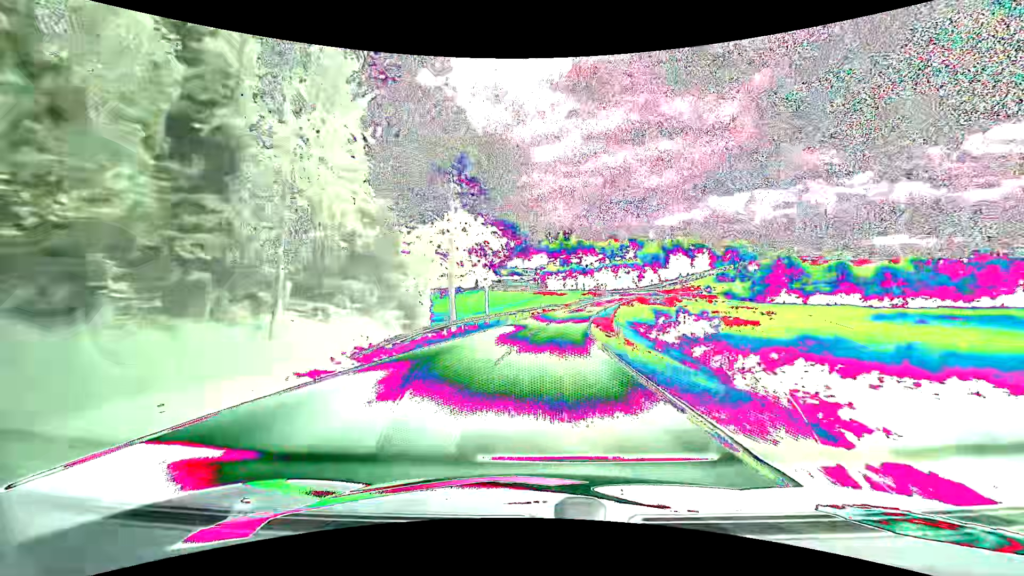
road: tertiary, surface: asphalt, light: Day
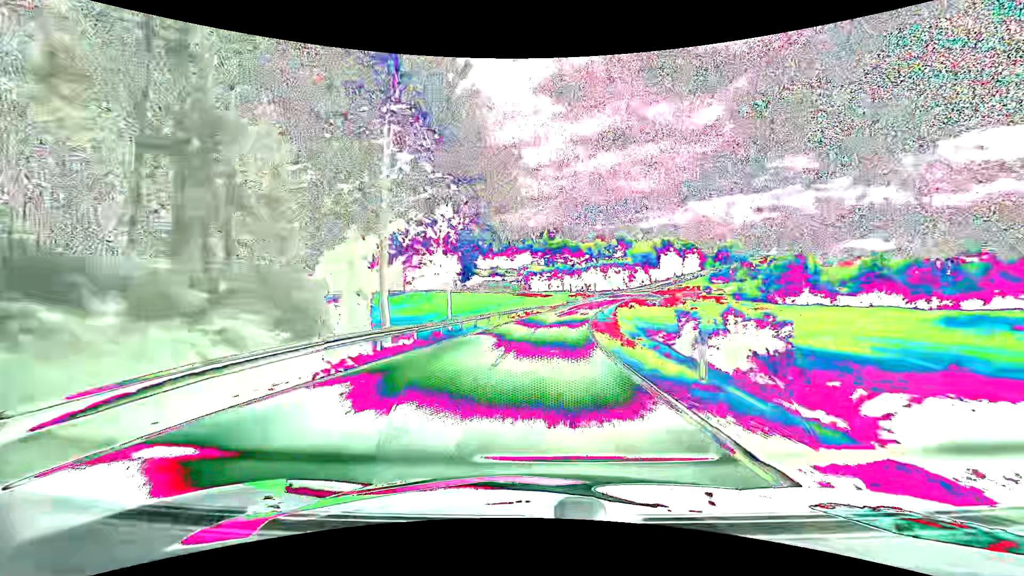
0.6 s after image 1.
(+0.2, +12.6) m; +2°
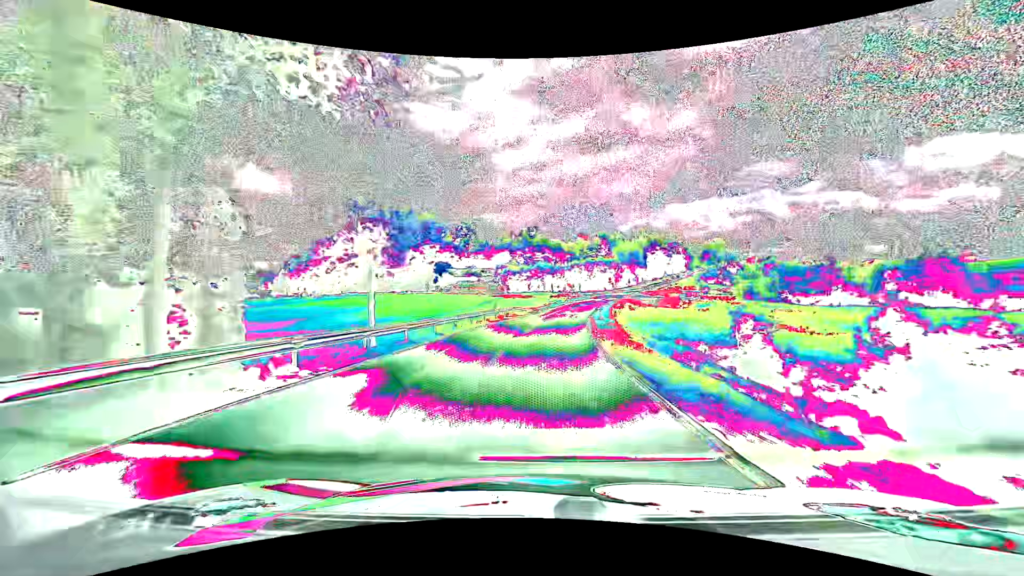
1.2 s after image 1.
(+0.3, +12.8) m; +2°
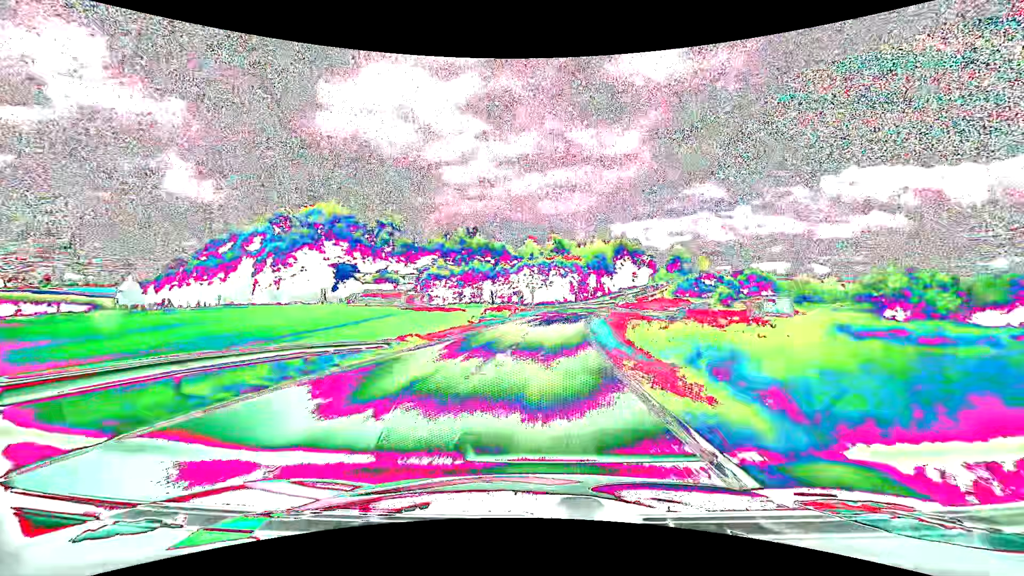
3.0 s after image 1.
(+2.3, +38.8) m; +6°
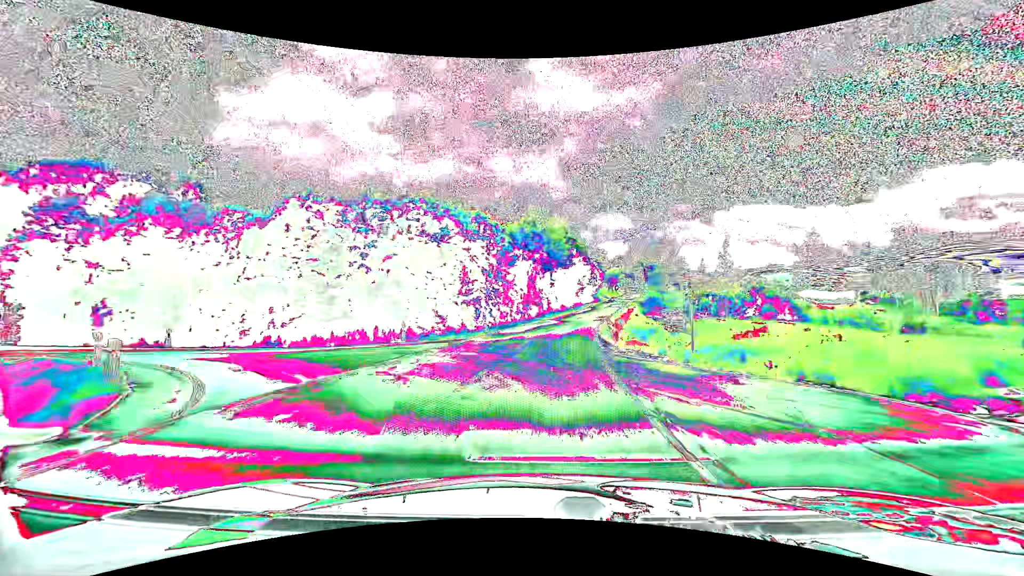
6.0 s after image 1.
(+5.8, +64.2) m; +9°
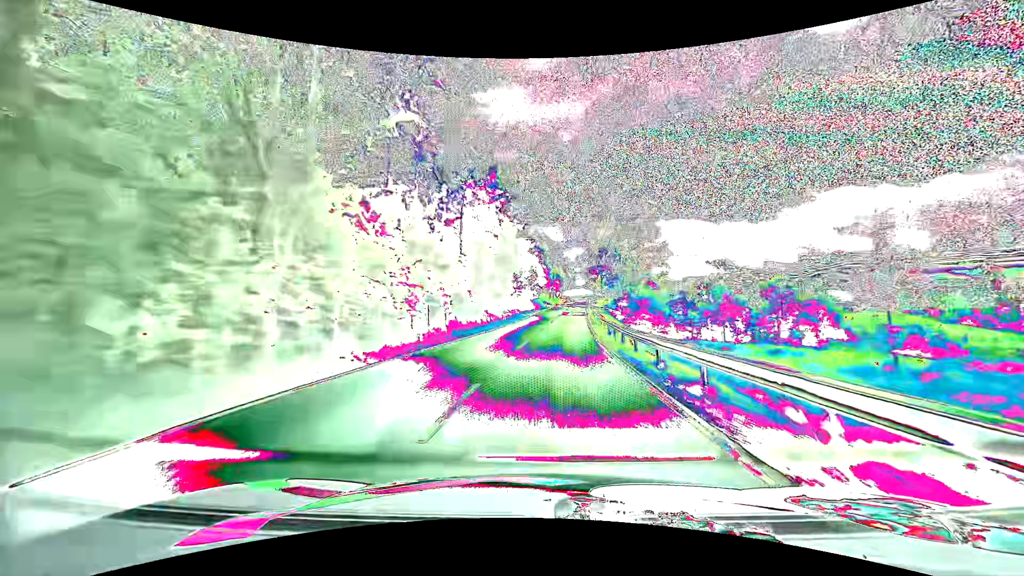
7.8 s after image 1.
(+2.7, +38.7) m; +8°
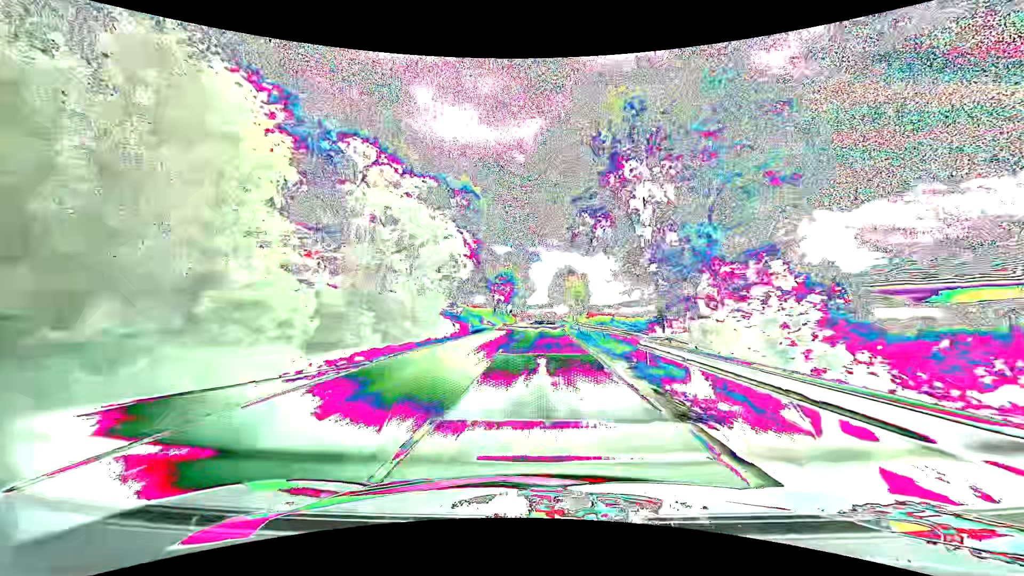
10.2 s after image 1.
(+3.3, +52.8) m; +5°
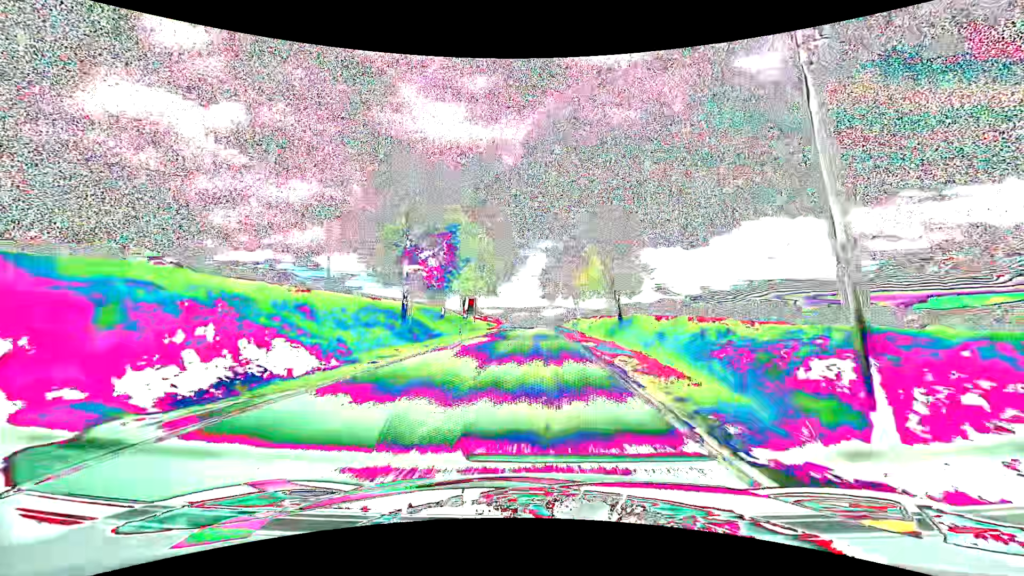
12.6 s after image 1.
(+0.5, +53.7) m; +1°
(0, +10) (0, +20) (0, +30) (0, +40) (0, +50) (0, +60) (0, +70) (0, +80) (0, +90) (0, +100) m
